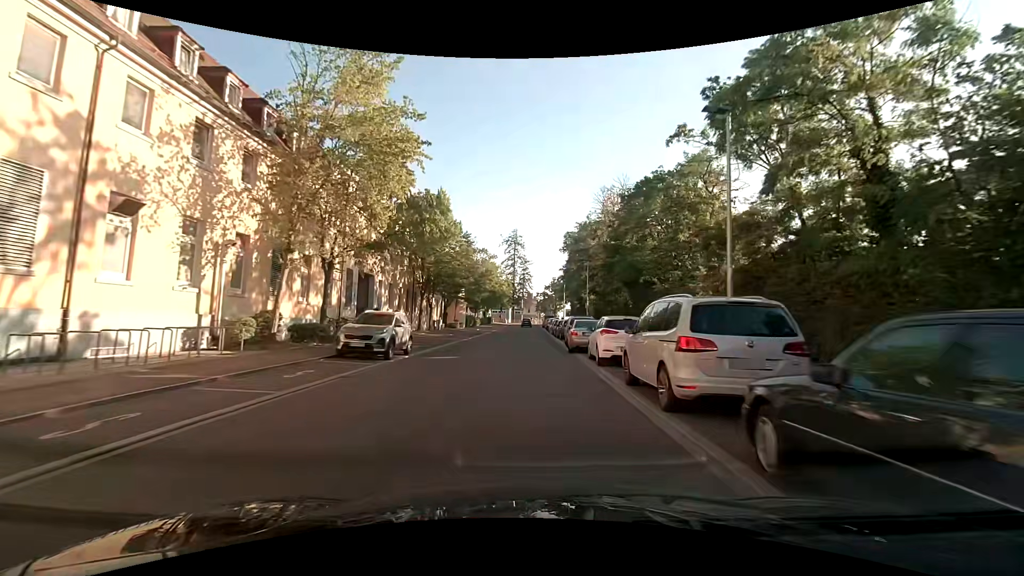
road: tertiary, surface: asphalt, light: Day
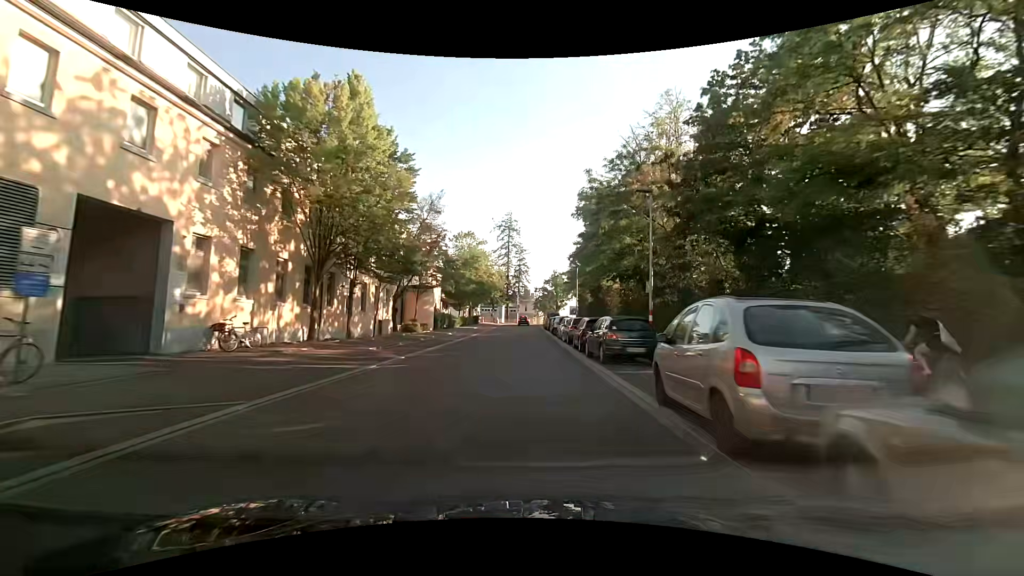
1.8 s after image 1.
(0.0, +20.8) m; 0°
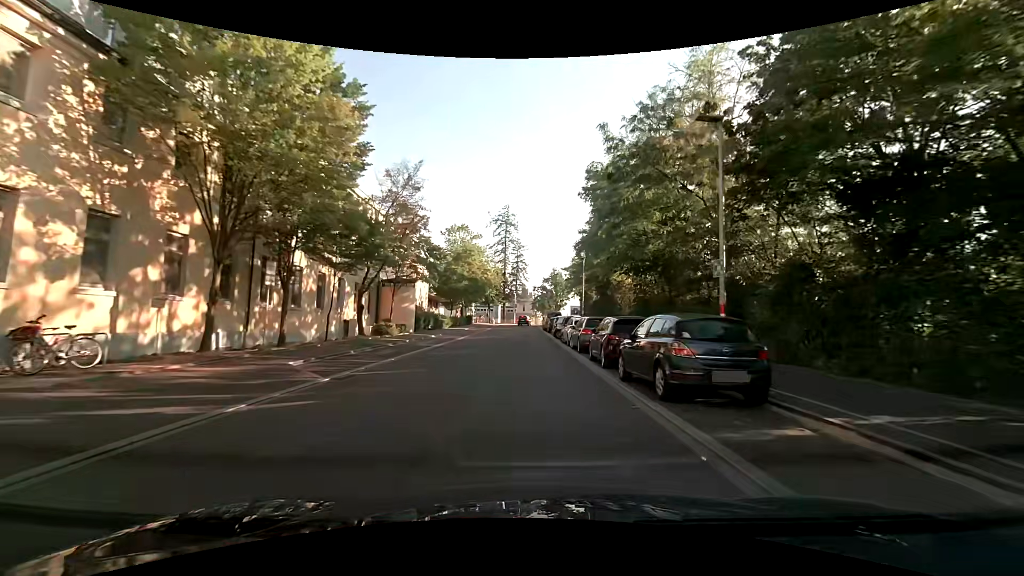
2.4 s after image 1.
(0.0, +6.9) m; 0°
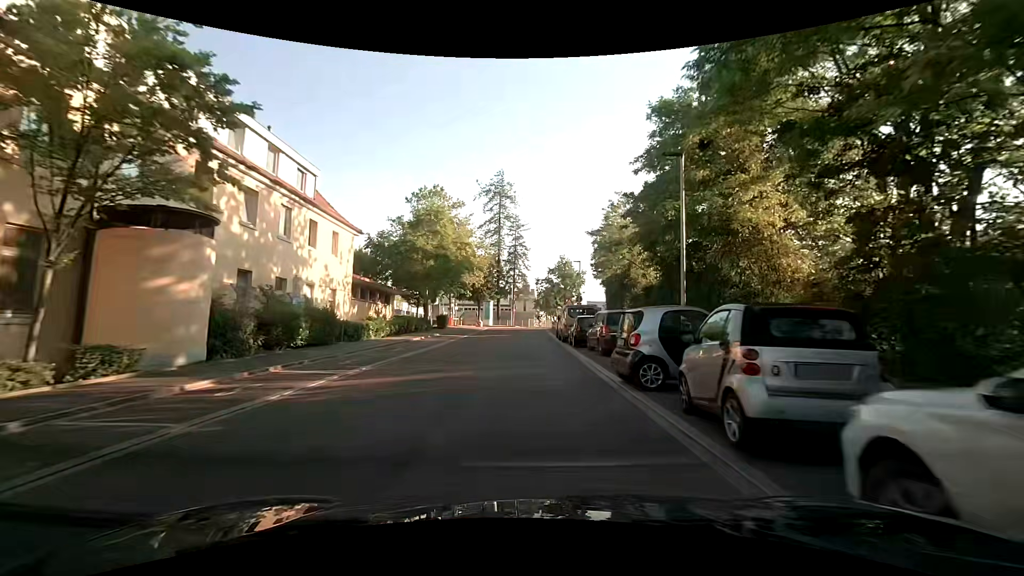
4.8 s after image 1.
(+0.1, +25.2) m; +1°
(0, +10) (0, +20) (0, +30) (0, +40) (0, +50) (+1, +60) (+9, +66) (+19, +66) (+29, +66) (+39, +66) m
